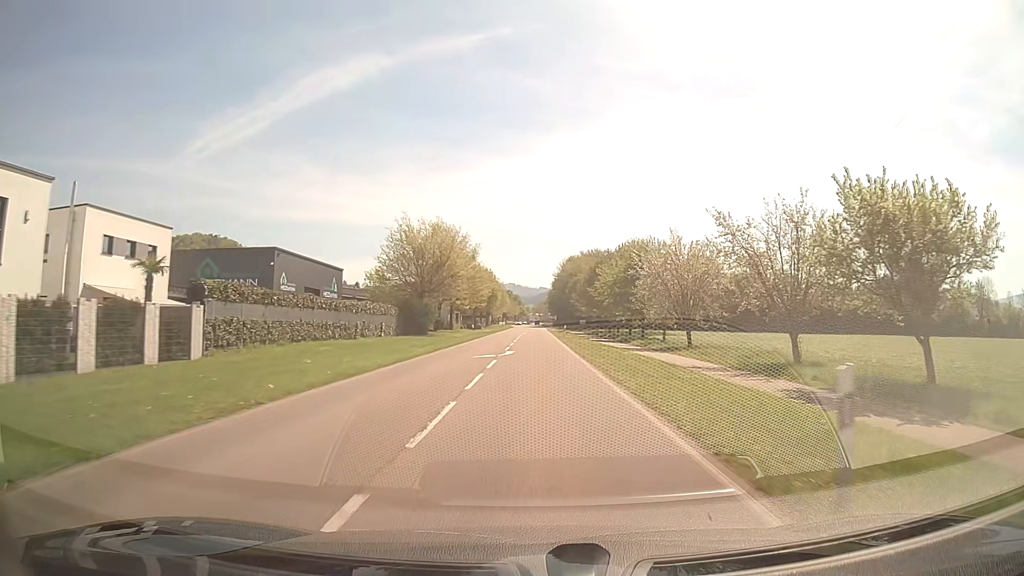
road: secondary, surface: asphalt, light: Day
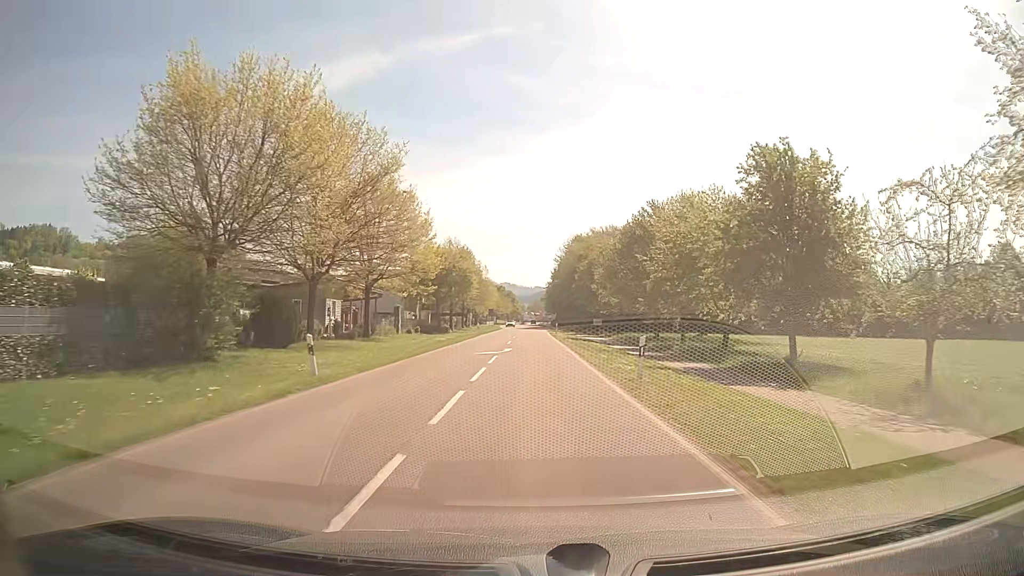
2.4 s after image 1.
(+0.2, +40.4) m; 0°
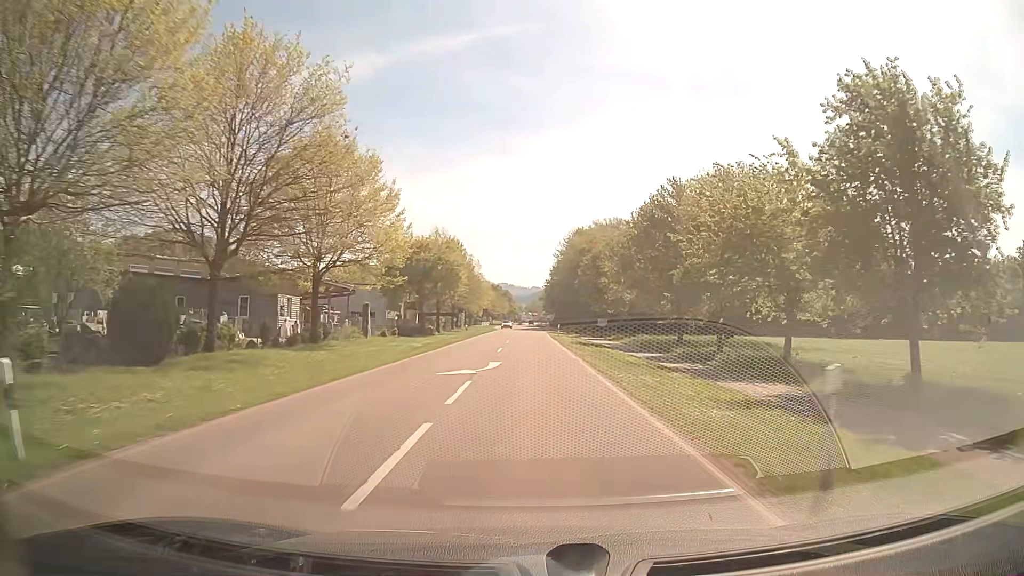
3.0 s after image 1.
(0.0, +9.9) m; +1°
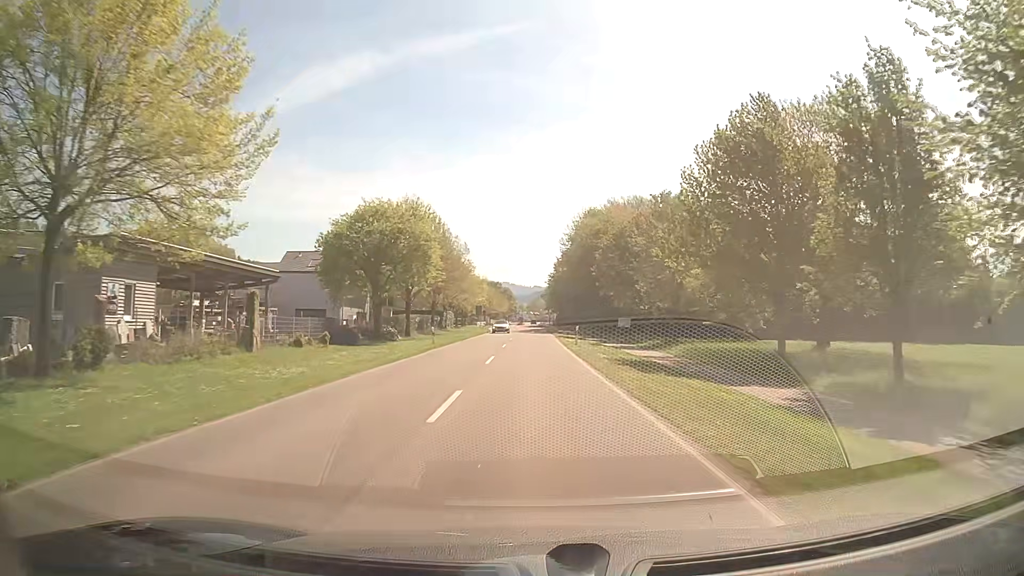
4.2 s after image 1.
(-0.2, +19.7) m; -1°
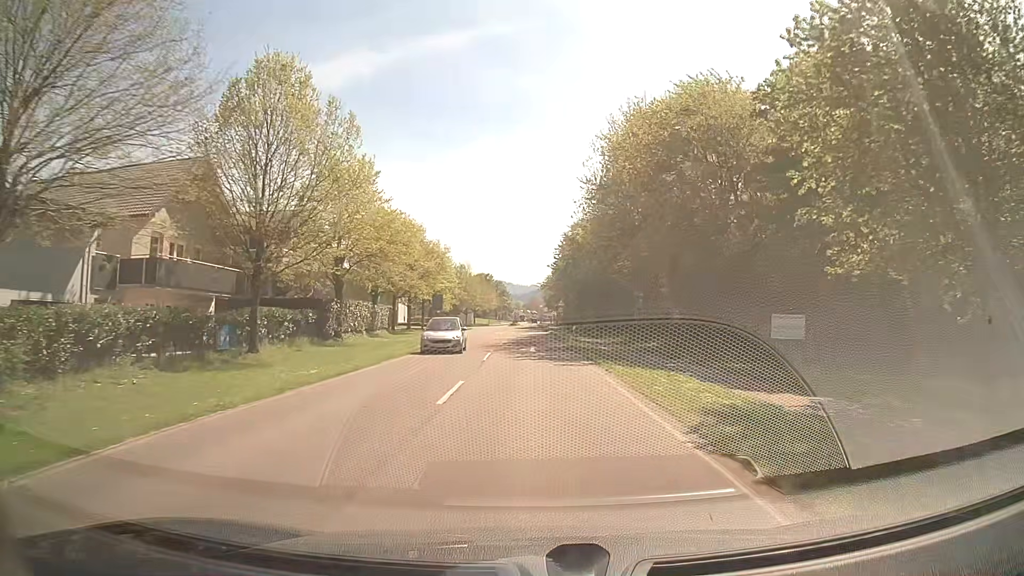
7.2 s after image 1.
(0.0, +45.8) m; 0°
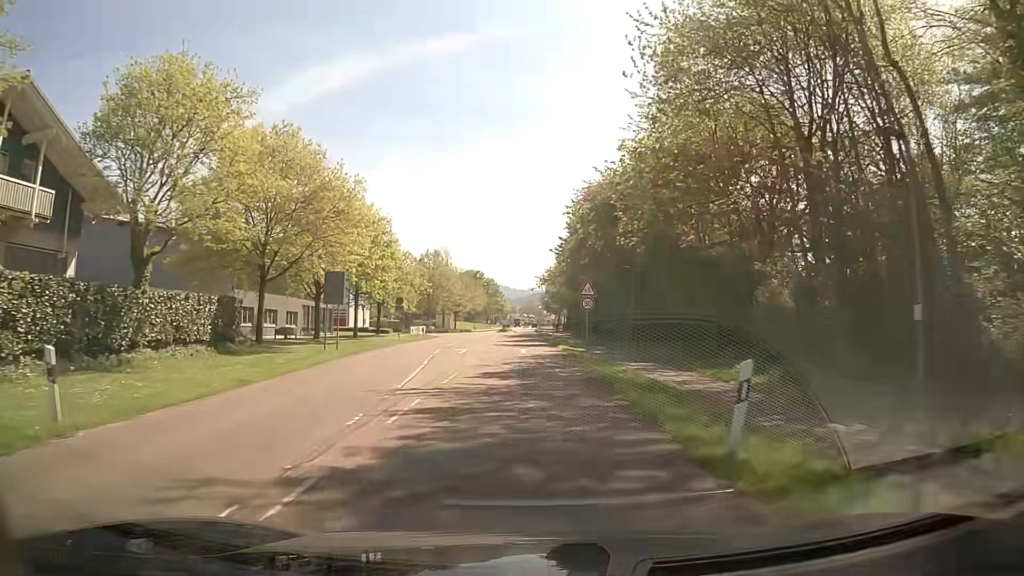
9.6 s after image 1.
(+0.2, +32.2) m; 0°
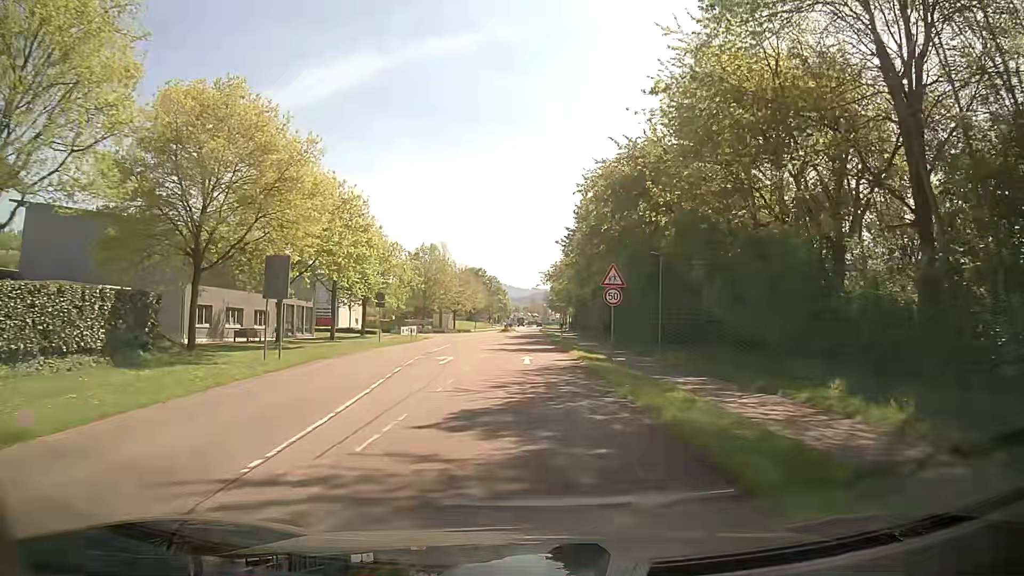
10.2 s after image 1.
(-0.1, +7.7) m; -1°
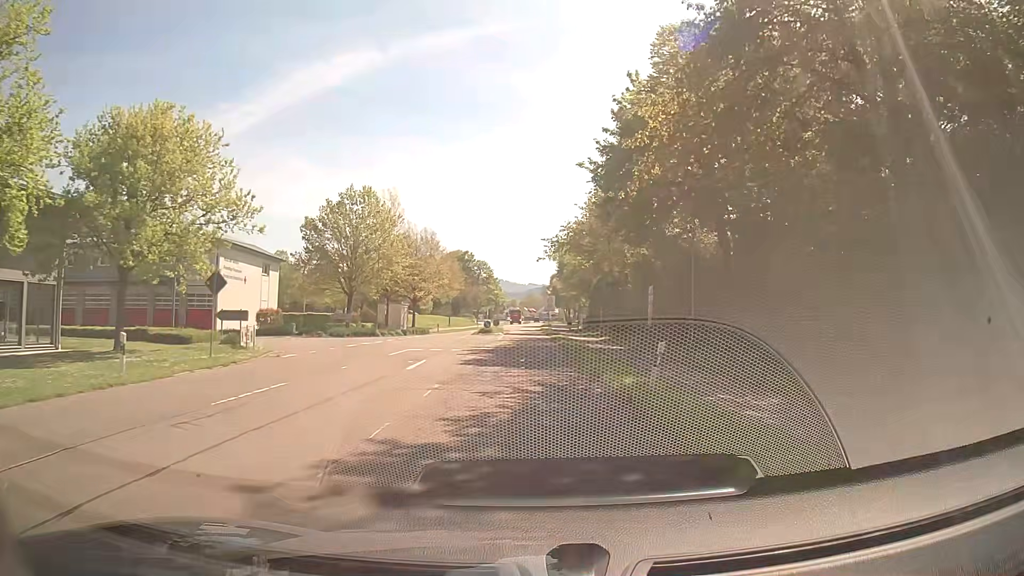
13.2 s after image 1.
(-0.1, +37.1) m; 0°
(0, +10) (0, +20) (0, +30) (0, +40) (0, +50) (0, +60) (0, +70) (0, +80) (0, +90) (0, +100) m
